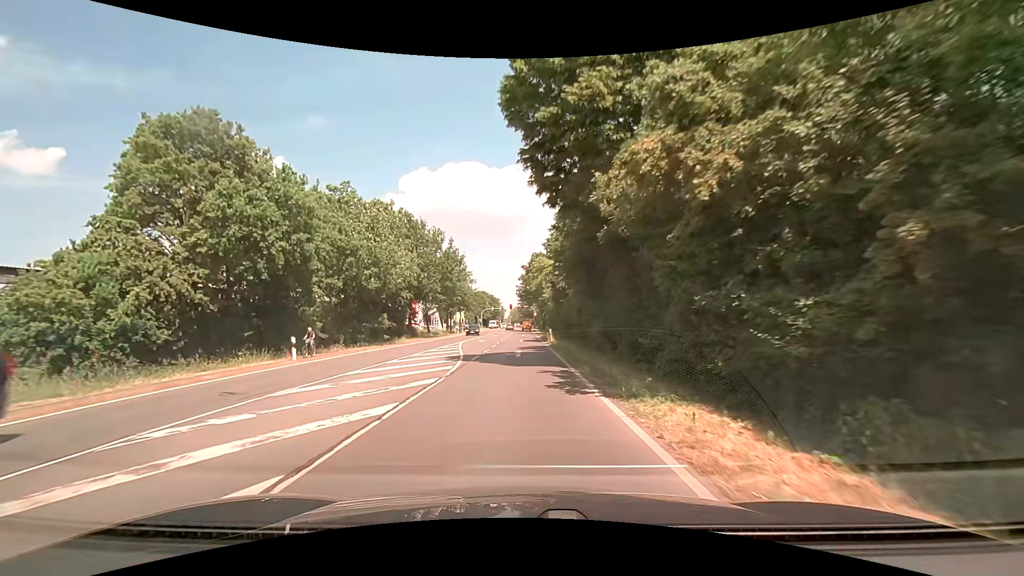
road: secondary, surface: asphalt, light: Day
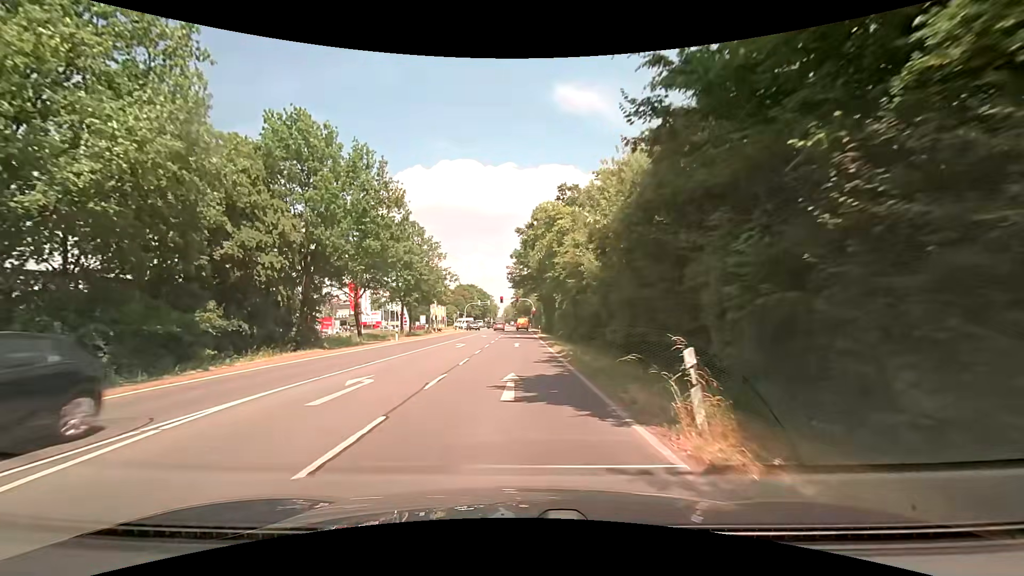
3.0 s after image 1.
(+0.1, +33.0) m; +1°
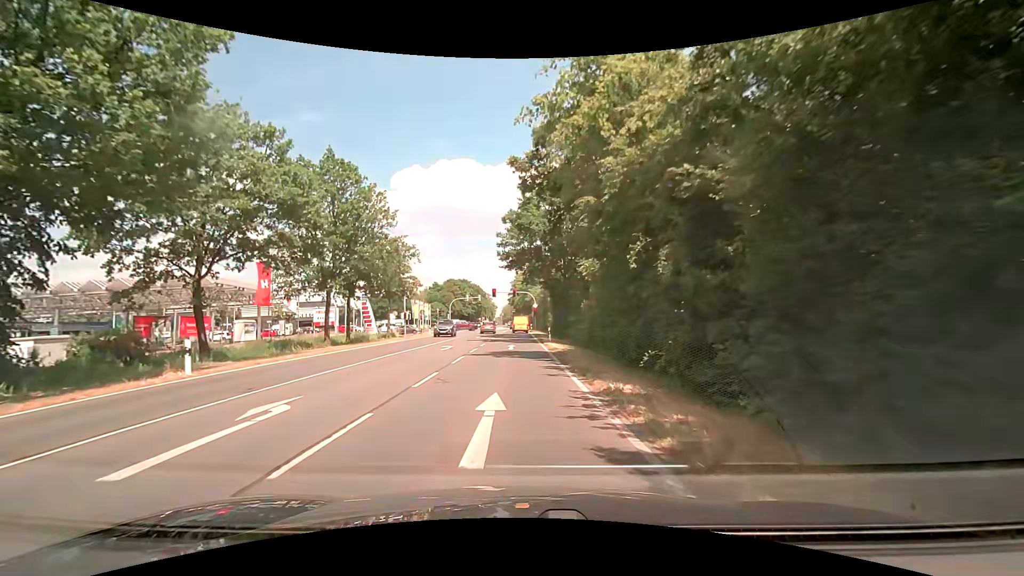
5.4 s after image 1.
(+0.1, +23.8) m; 0°
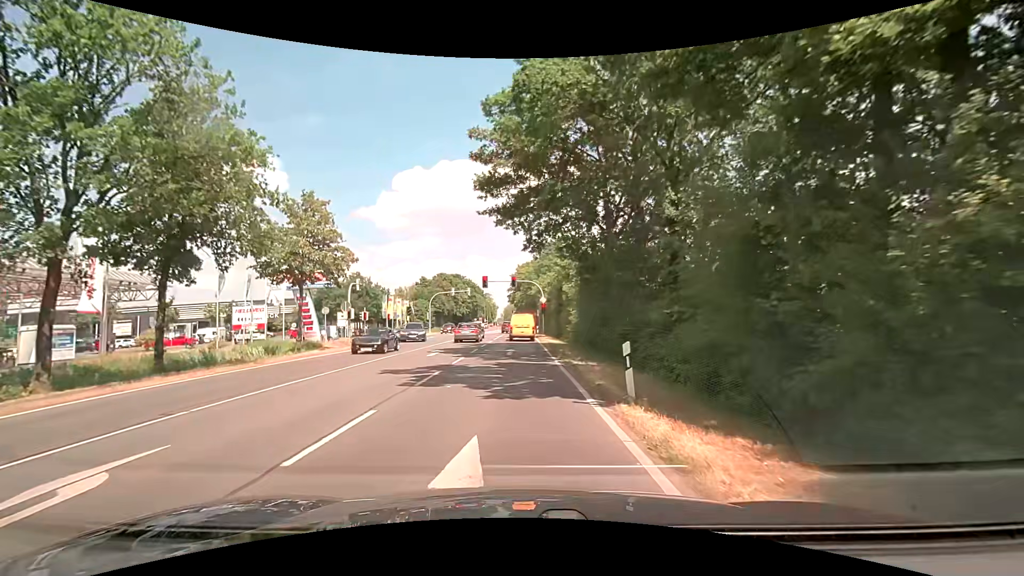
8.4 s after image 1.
(+0.2, +23.4) m; 0°
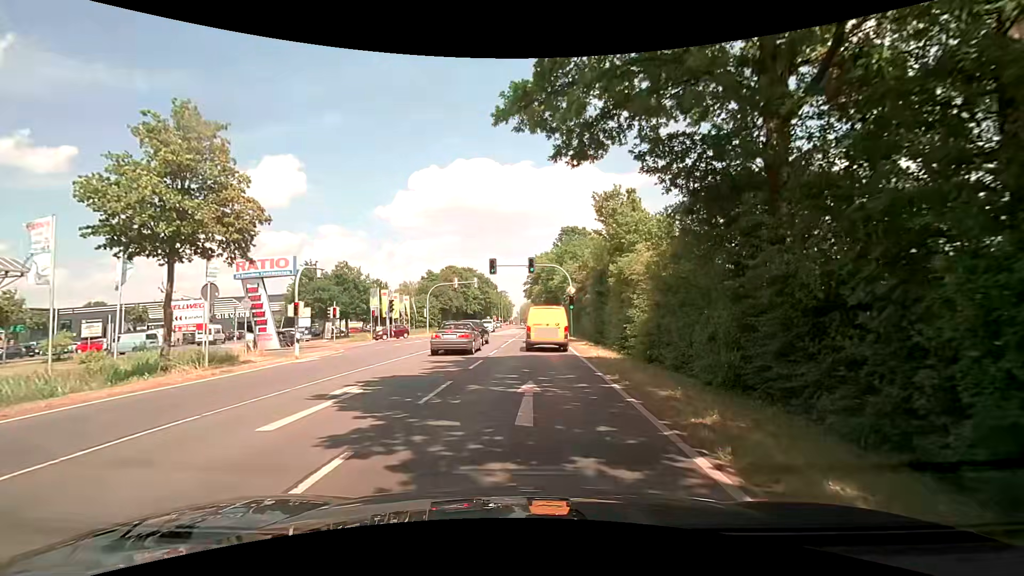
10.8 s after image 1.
(-0.3, +14.5) m; -1°
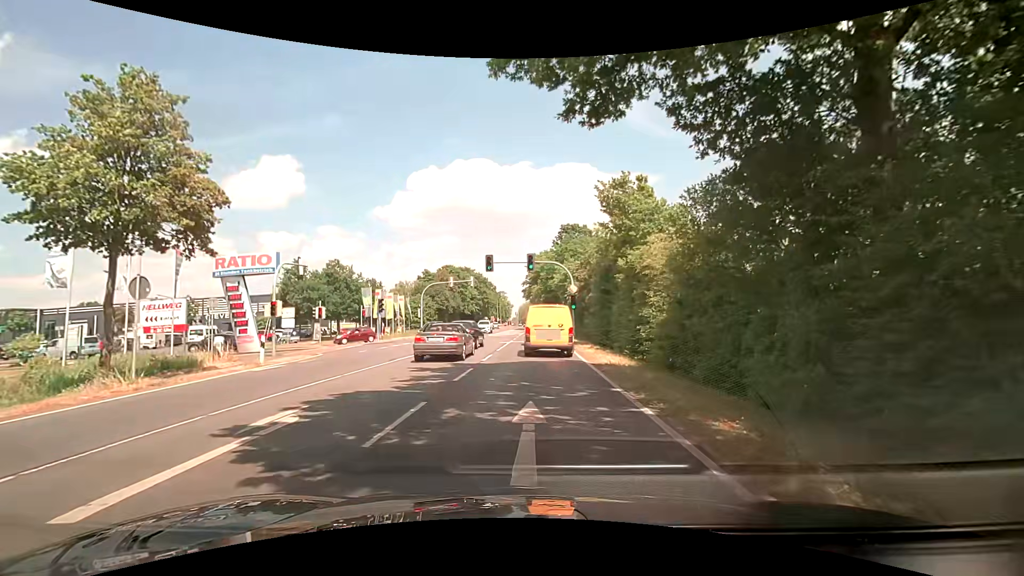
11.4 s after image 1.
(0.0, +2.7) m; +1°
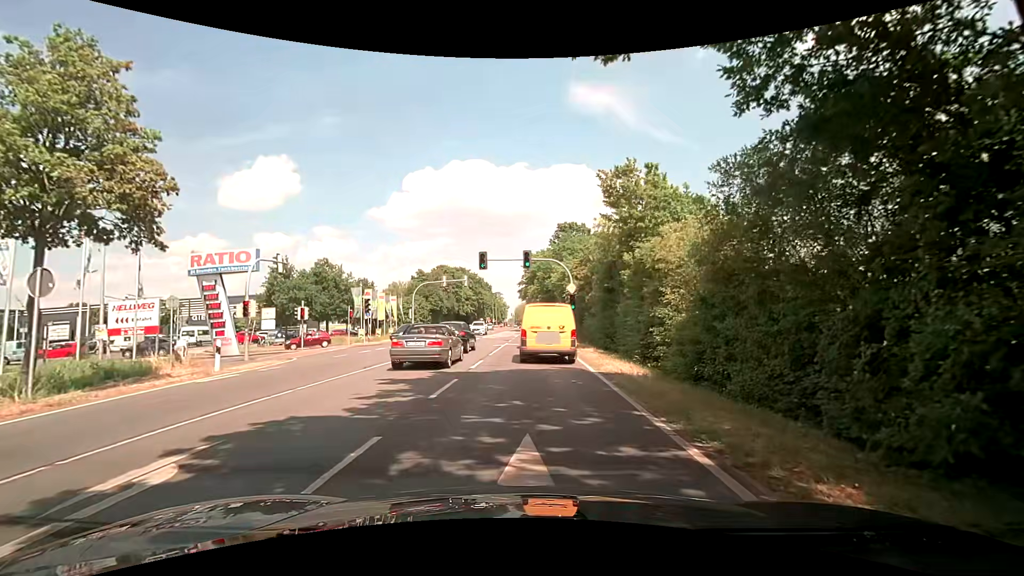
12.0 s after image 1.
(0.0, +2.4) m; 0°
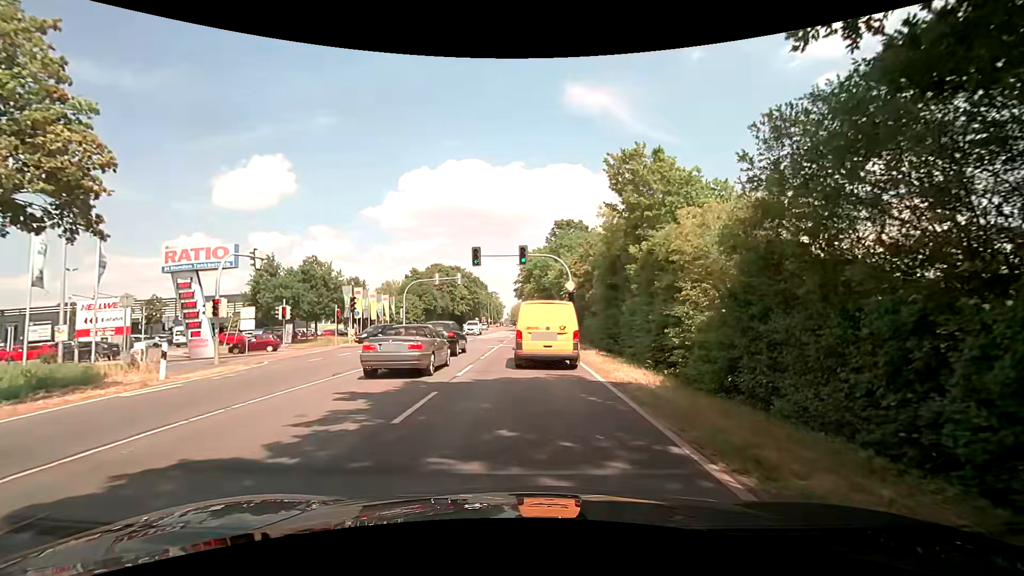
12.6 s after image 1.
(0.0, +2.2) m; -1°
